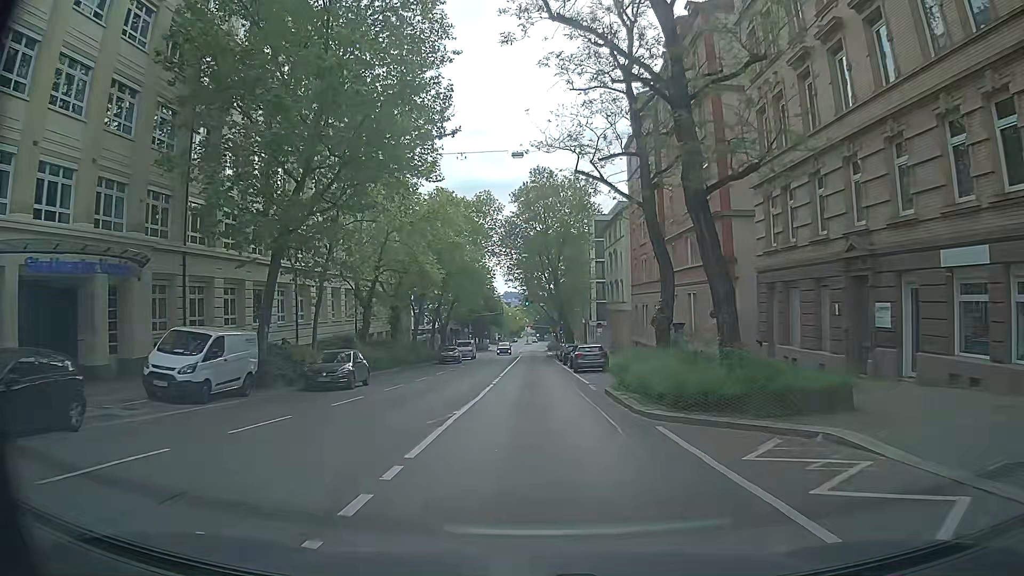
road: secondary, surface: asphalt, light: Day
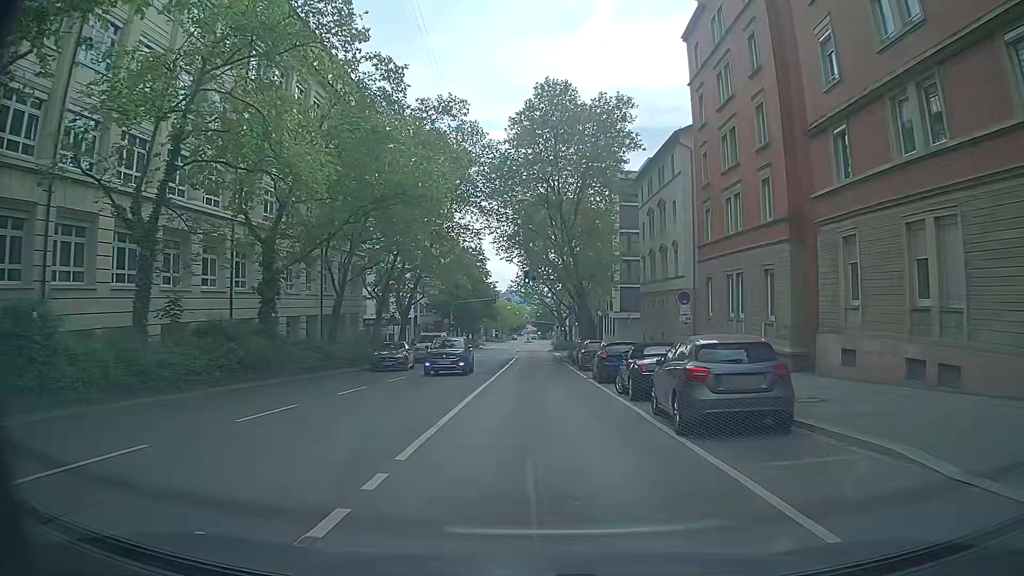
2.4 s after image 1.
(-0.8, +24.2) m; -1°
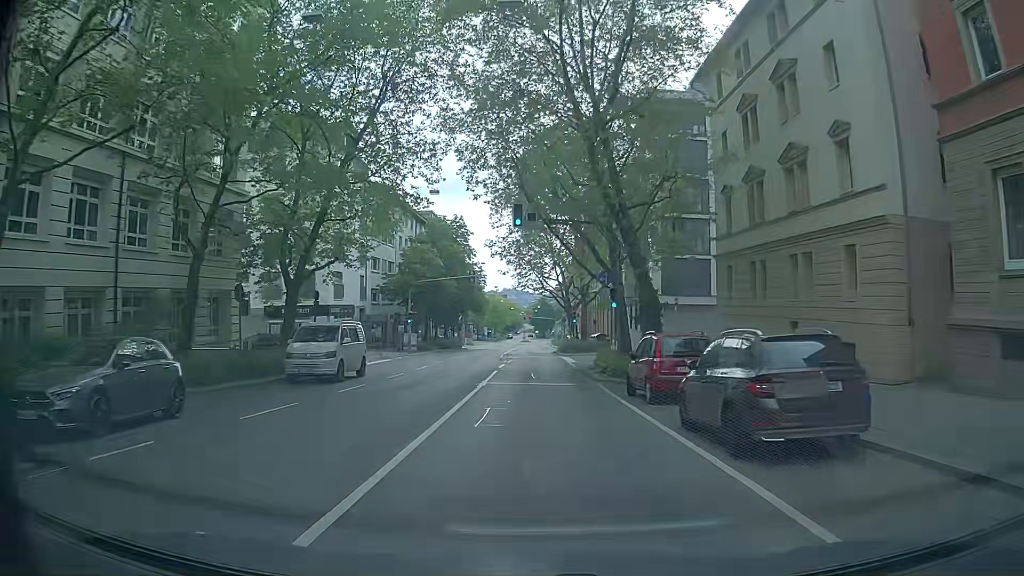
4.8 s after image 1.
(0.0, +24.4) m; +1°
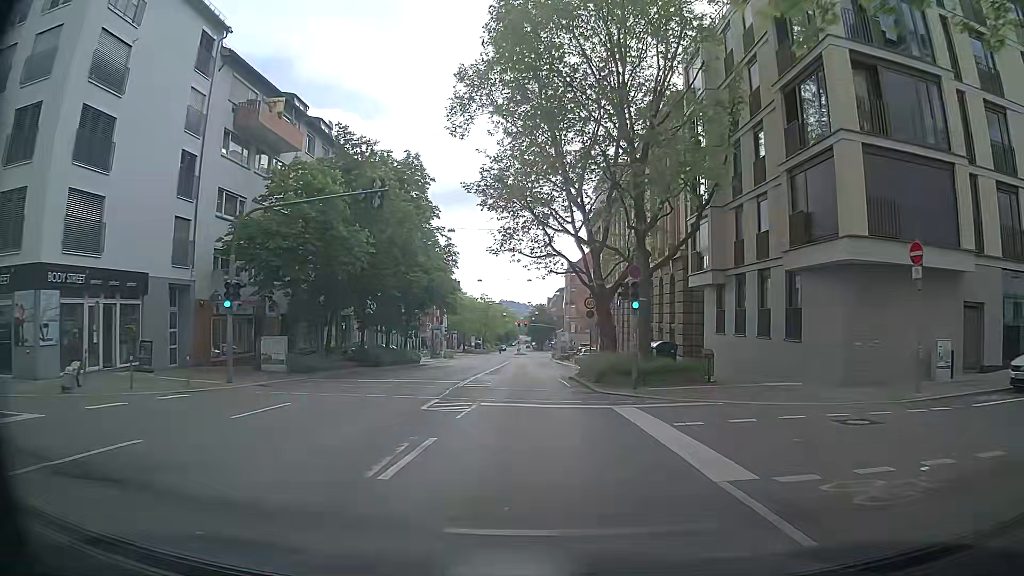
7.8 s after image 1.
(-0.8, +30.7) m; -2°
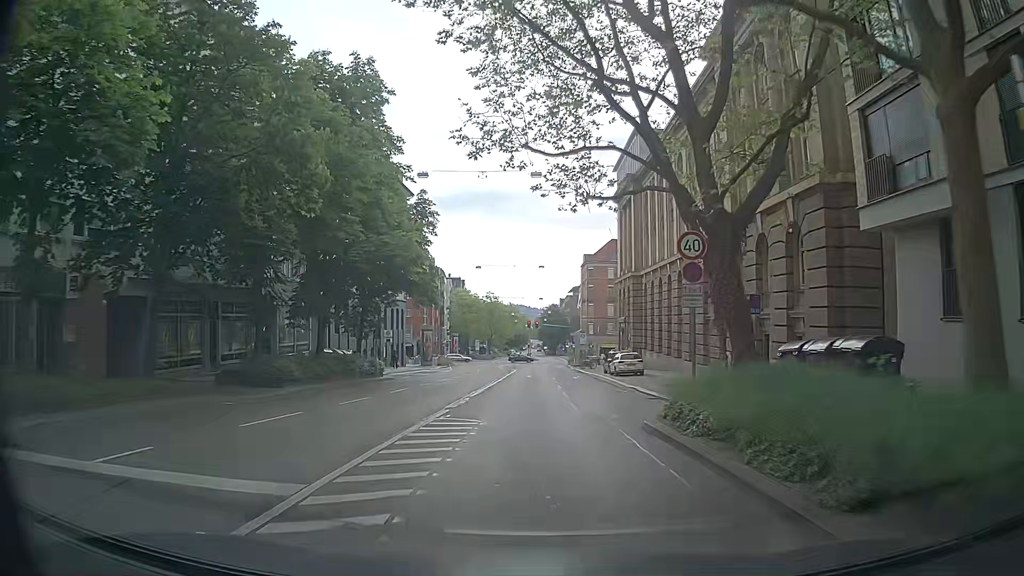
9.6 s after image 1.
(+0.3, +18.5) m; +1°
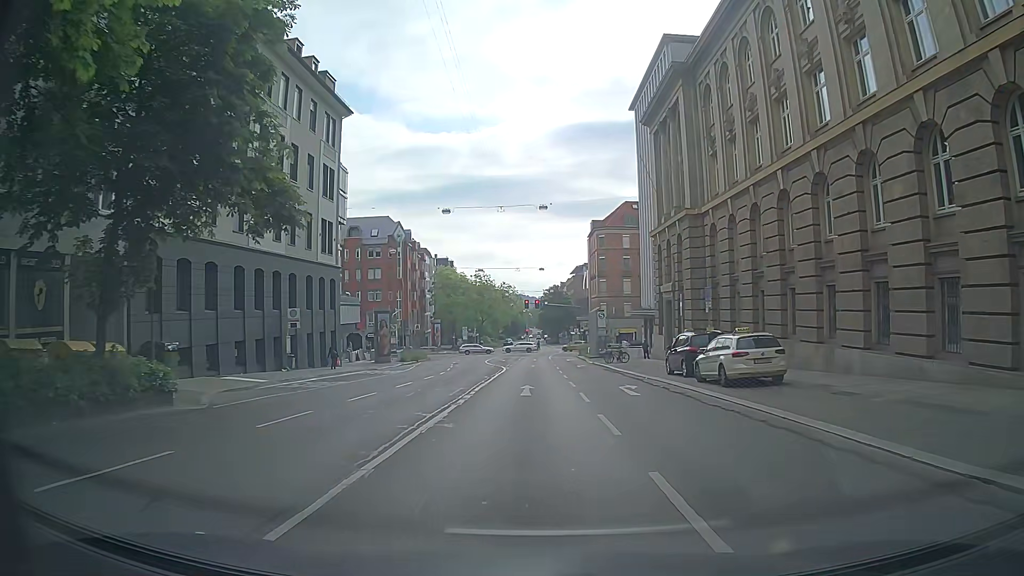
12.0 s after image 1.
(-0.1, +24.2) m; -2°
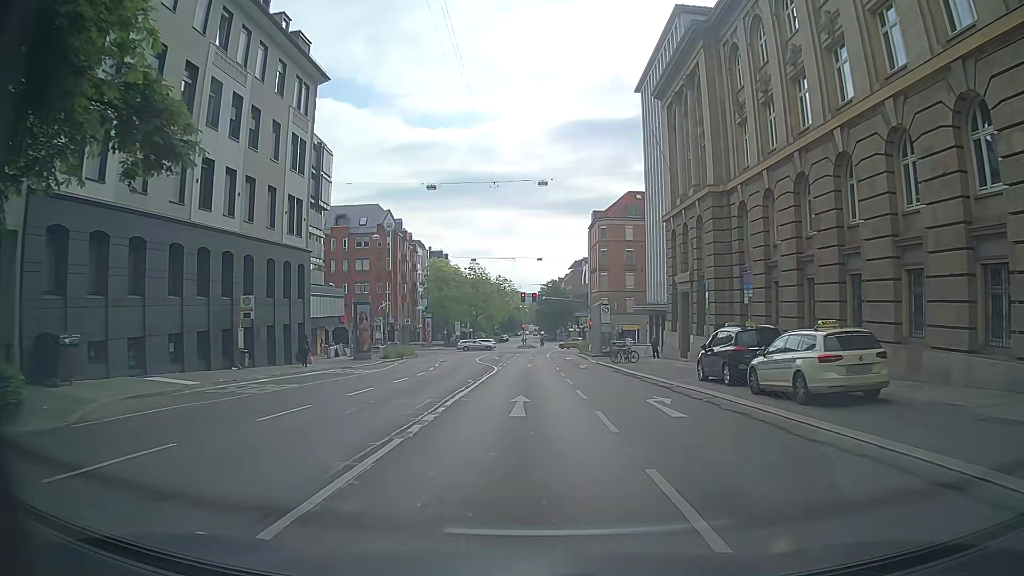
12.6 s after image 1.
(+0.2, +5.9) m; +1°
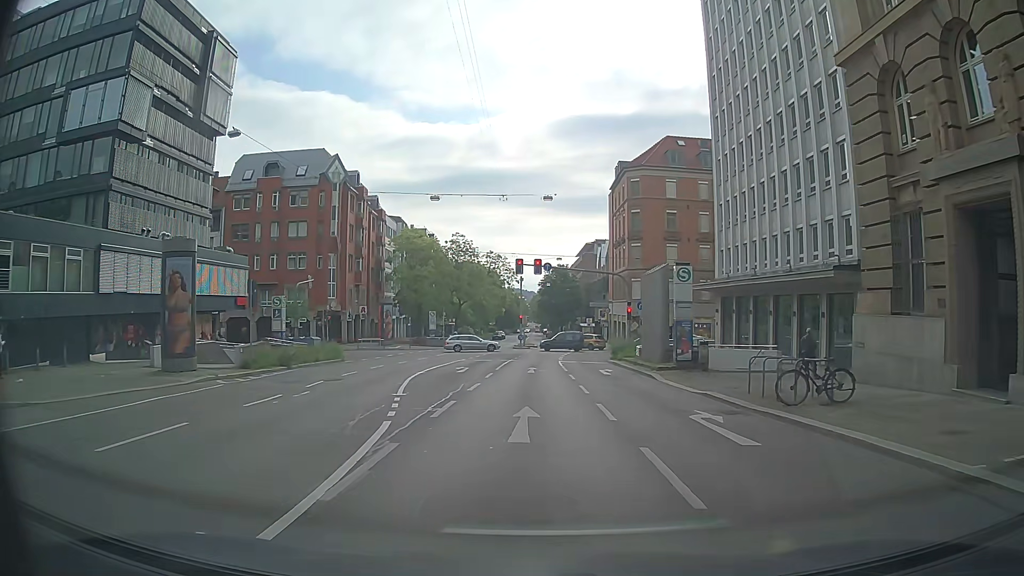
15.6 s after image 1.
(+0.2, +28.8) m; 0°
